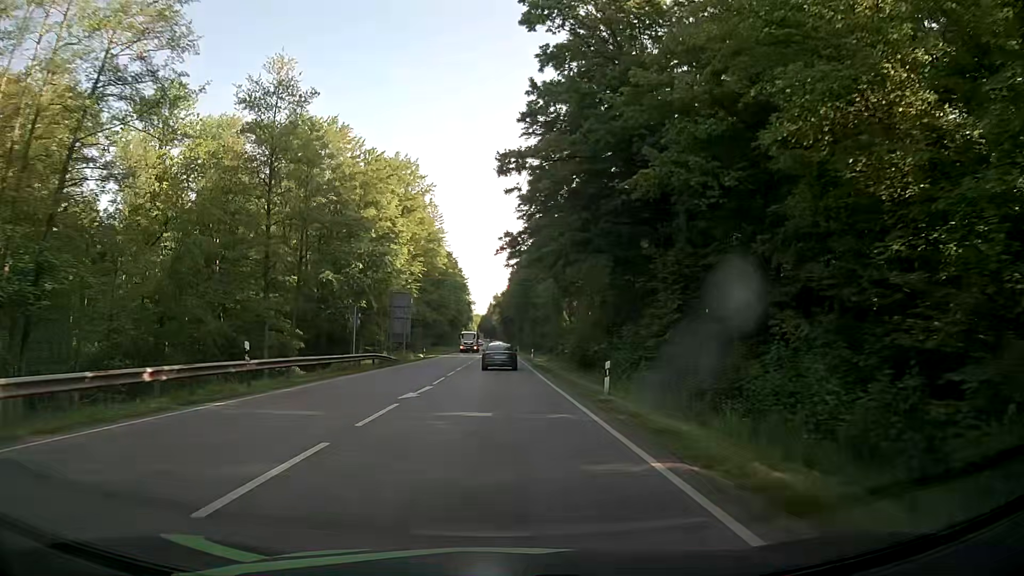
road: secondary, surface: asphalt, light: Day
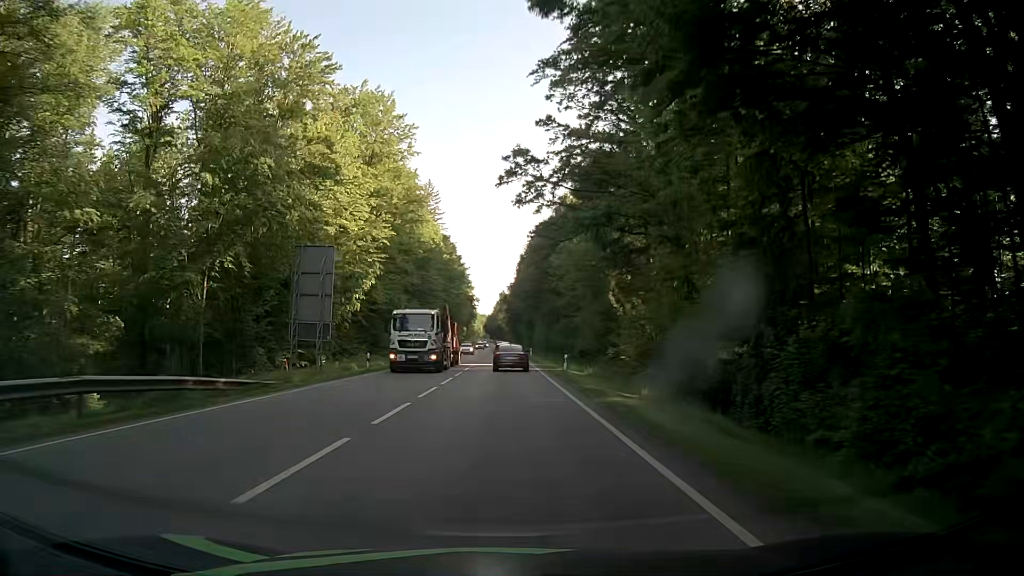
(-0.4, +29.5) m; -1°
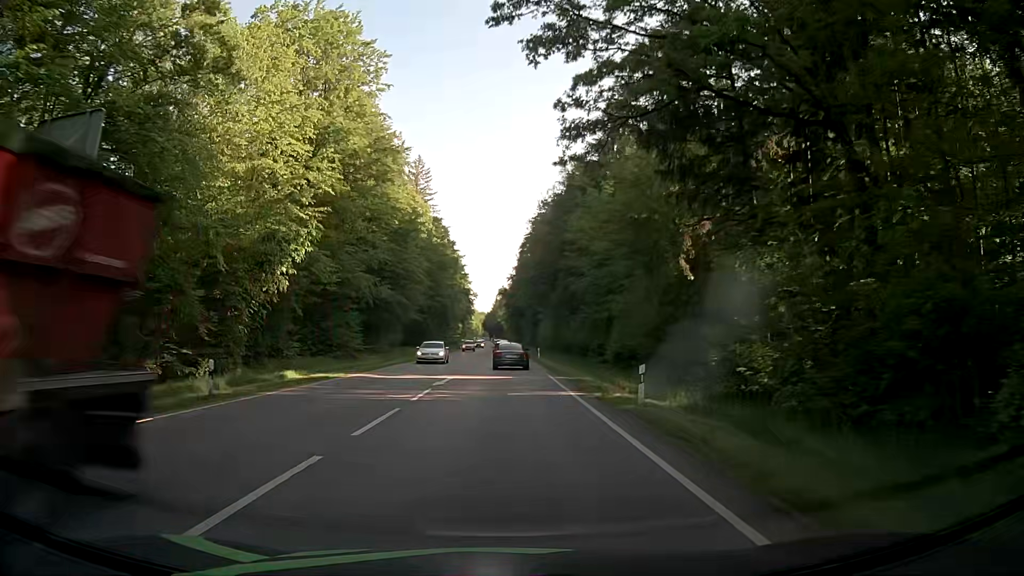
(0.0, +19.7) m; 0°
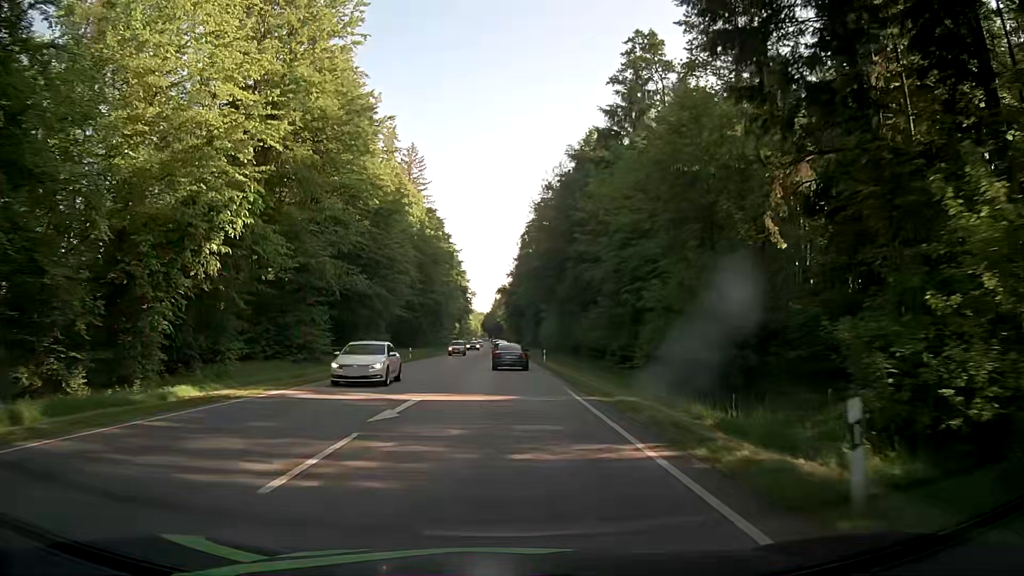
(0.0, +9.9) m; 0°
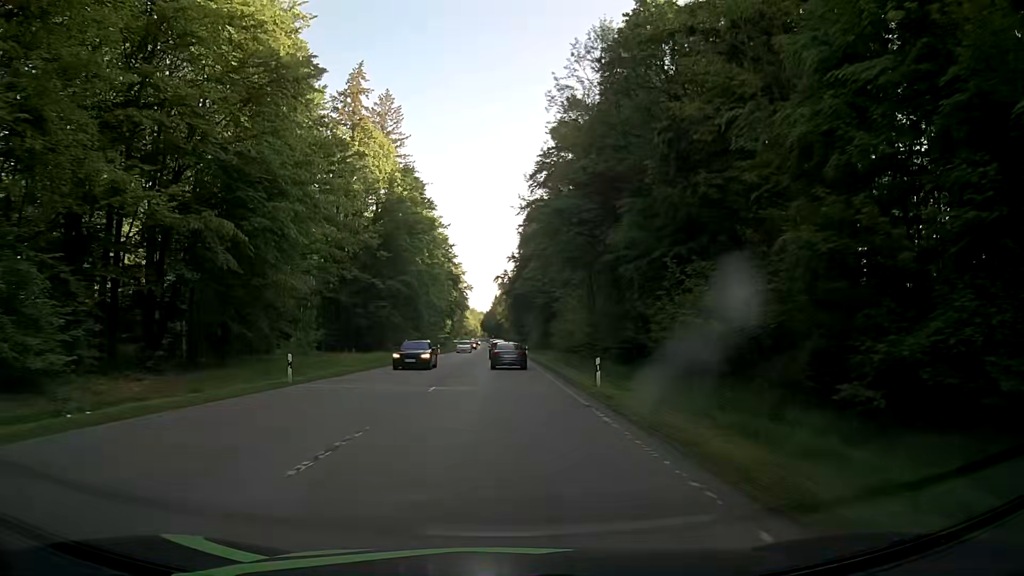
(0.0, +29.9) m; 0°
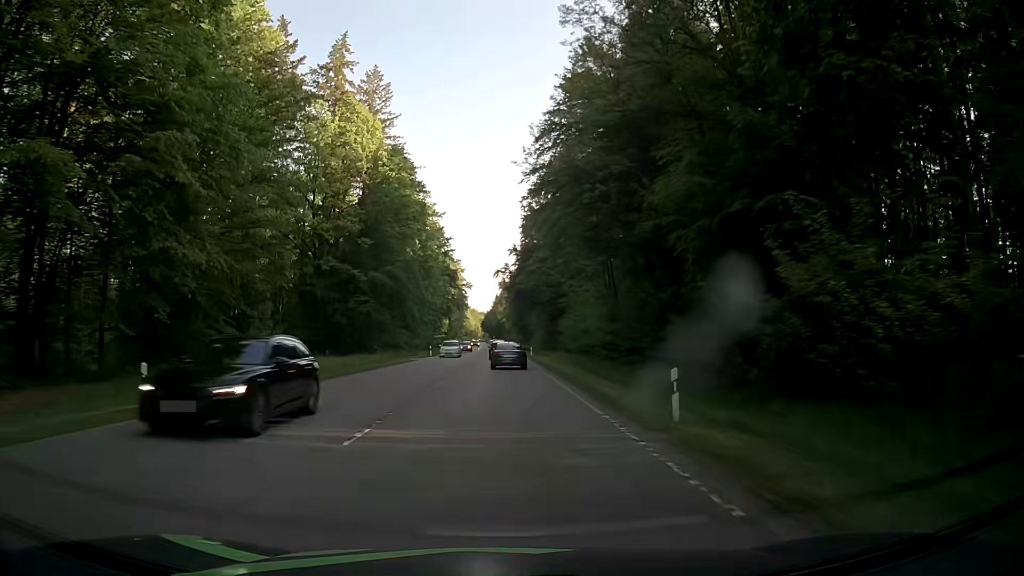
(0.0, +10.1) m; 0°
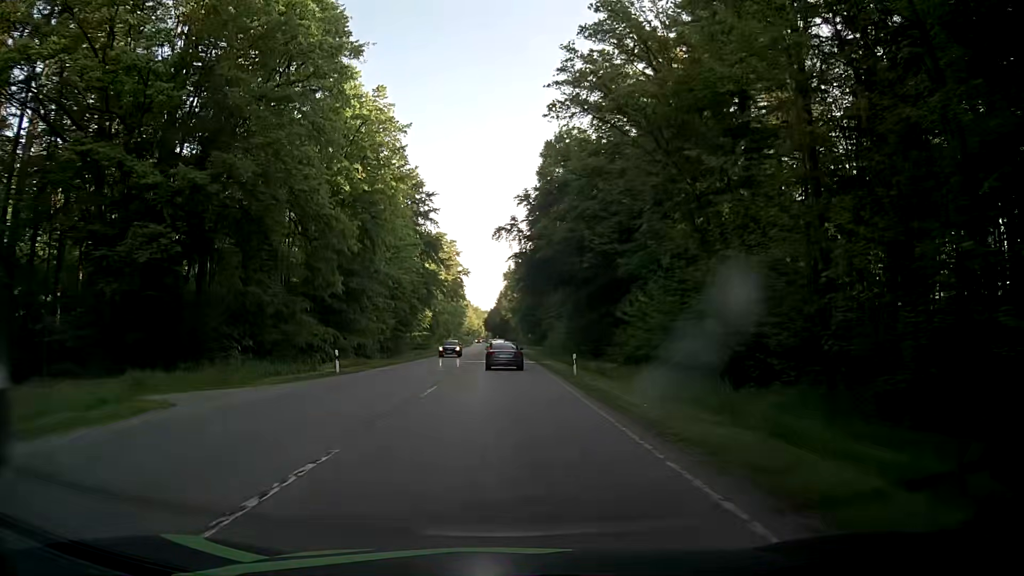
(0.0, +40.1) m; 0°
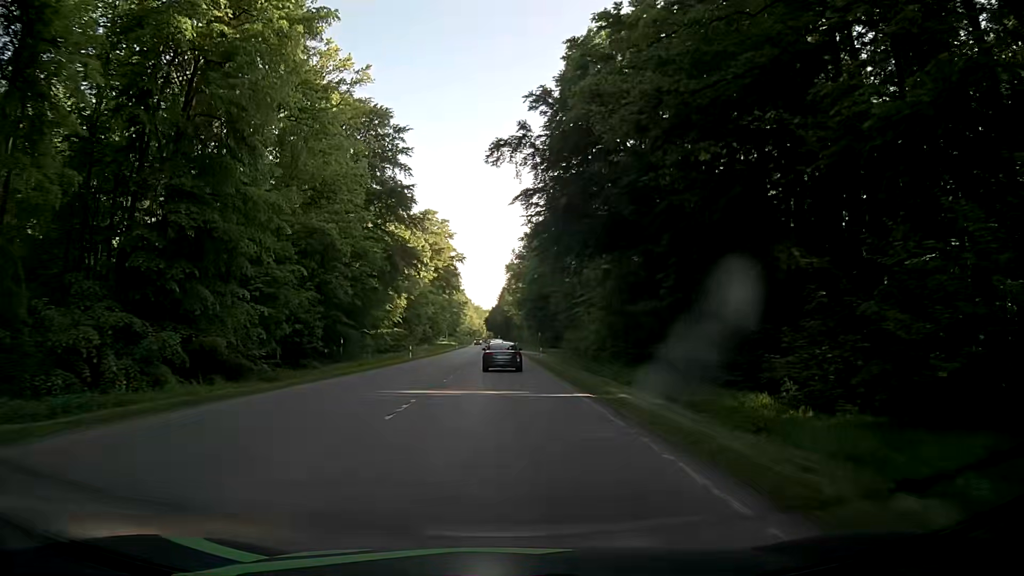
(-0.2, +29.2) m; -1°
(0, +10) (0, +20) (0, +30) (0, +40) (0, +50) (0, +60) (0, +70) (0, +80) (0, +90) (0, +100) m
